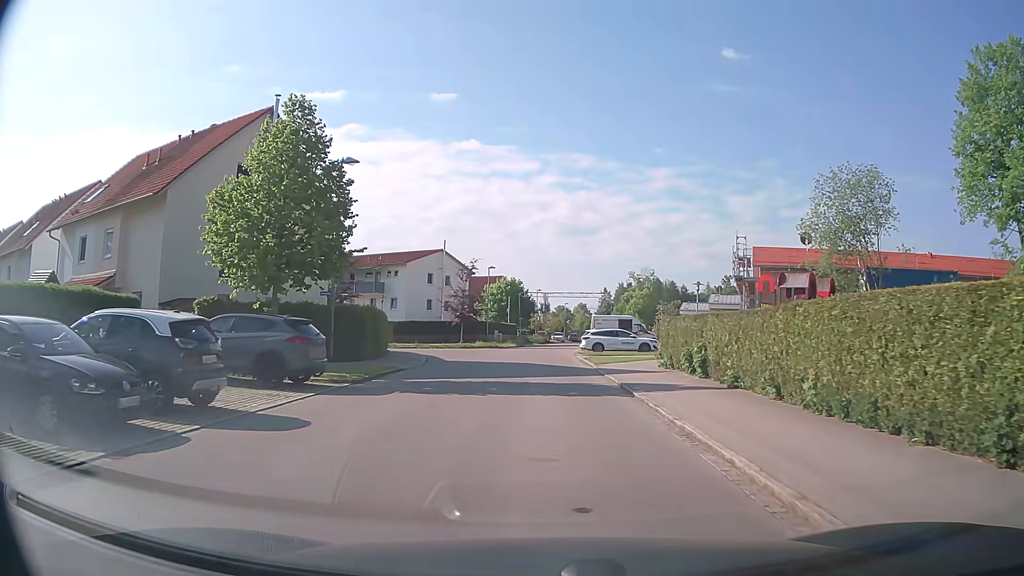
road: residential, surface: asphalt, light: Day
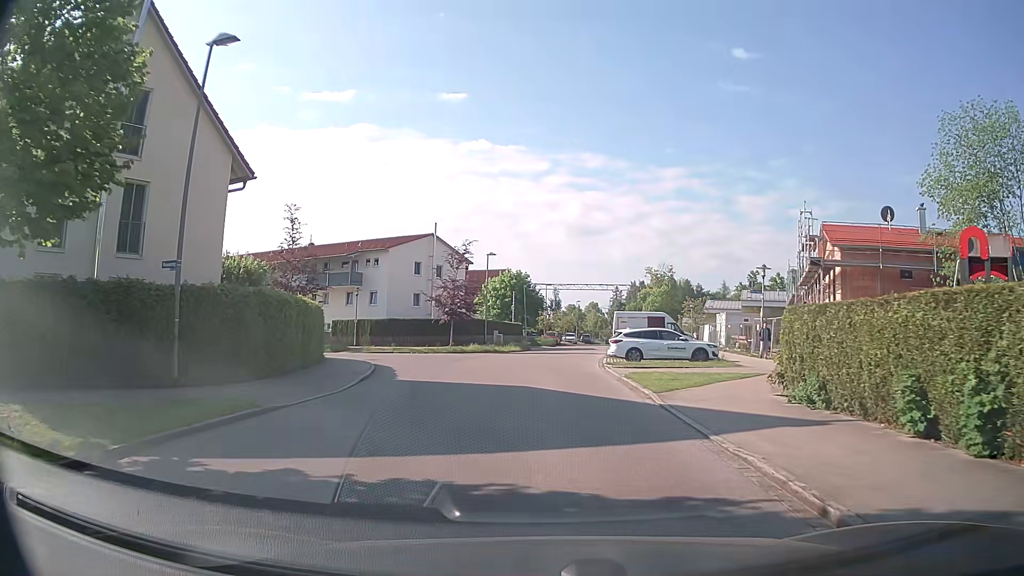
(-0.1, +12.0) m; -1°
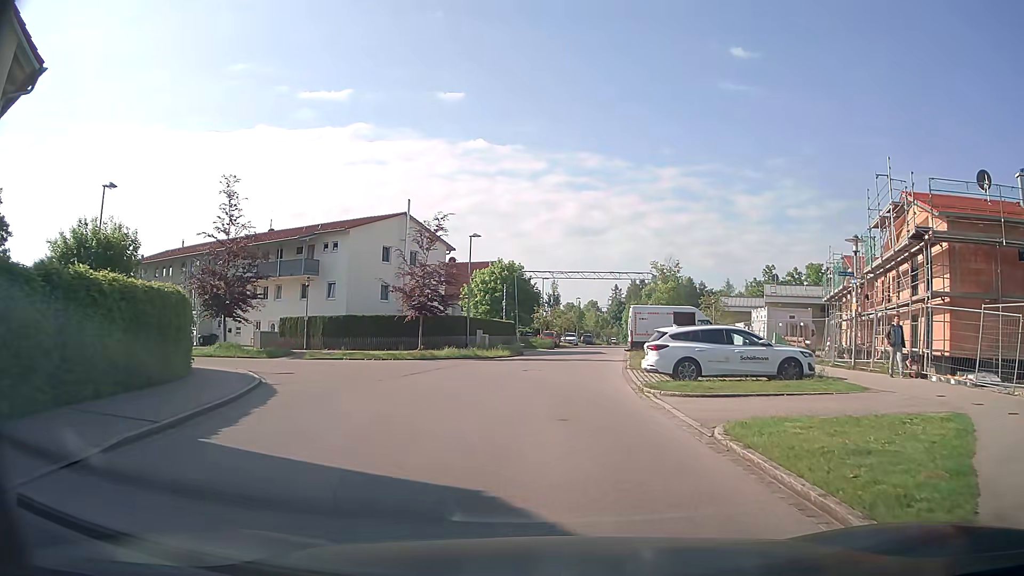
(0.0, +10.7) m; 0°
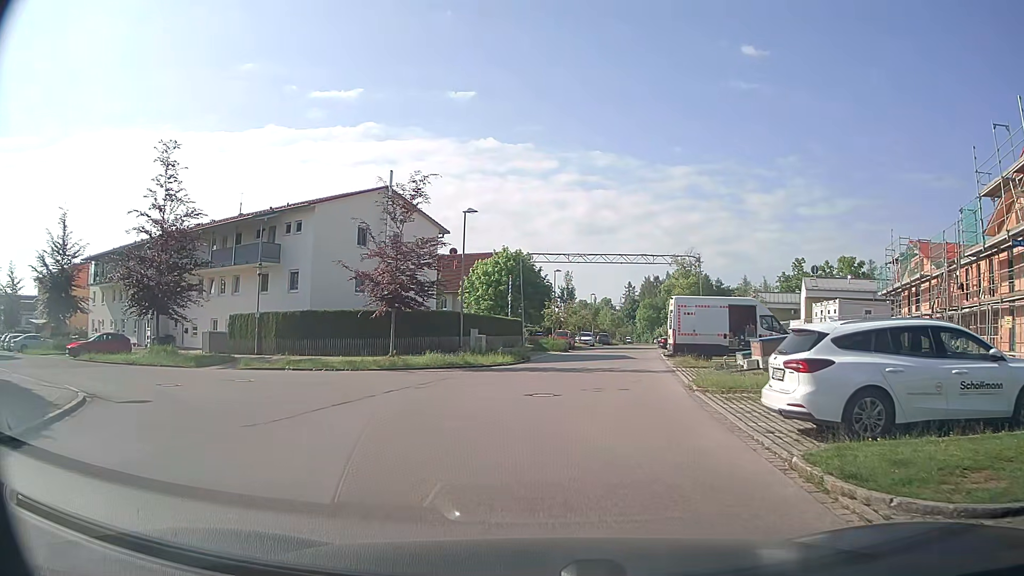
(-0.1, +9.2) m; -1°
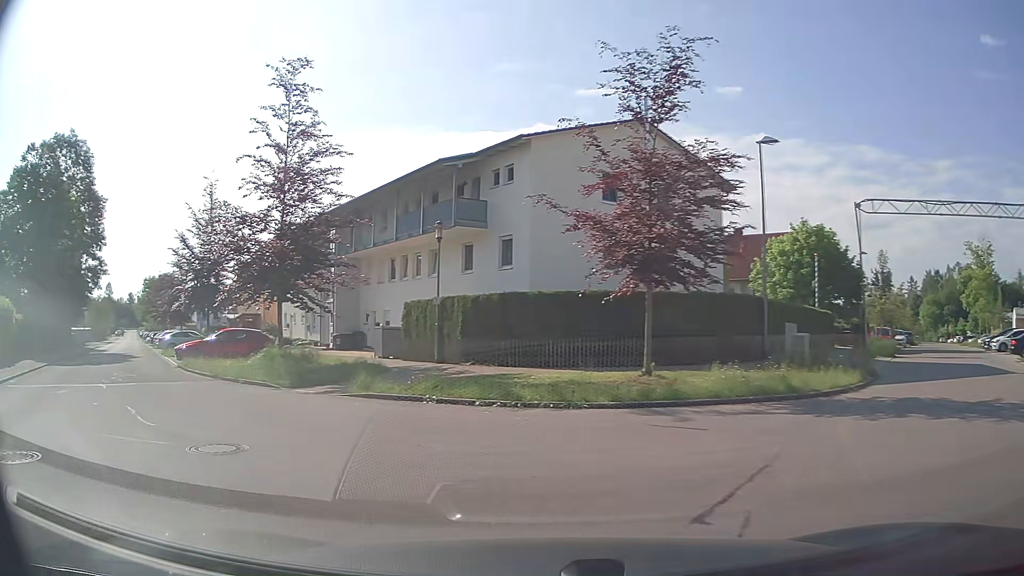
(-1.5, +13.0) m; -23°
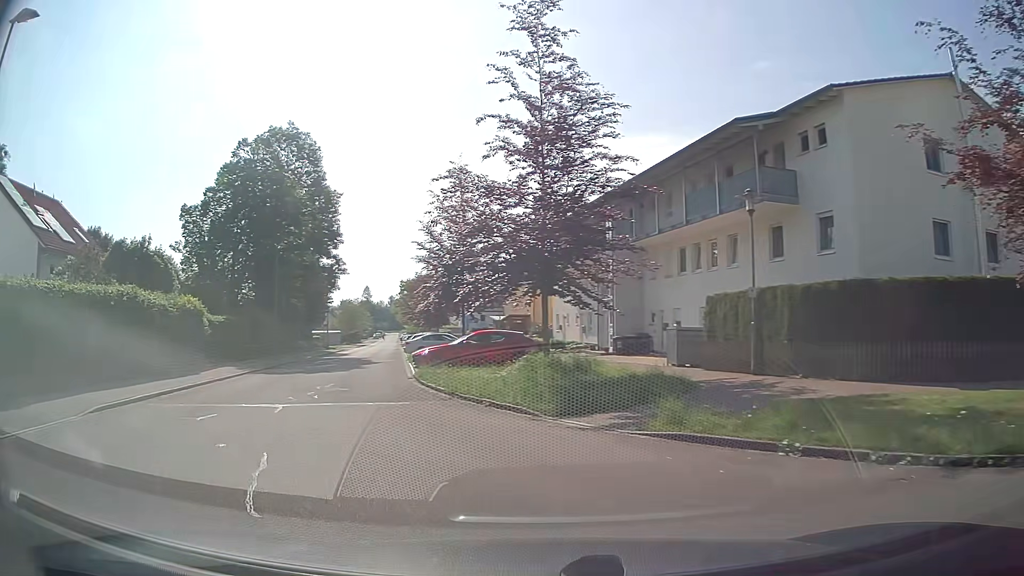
(-1.1, +5.2) m; -24°
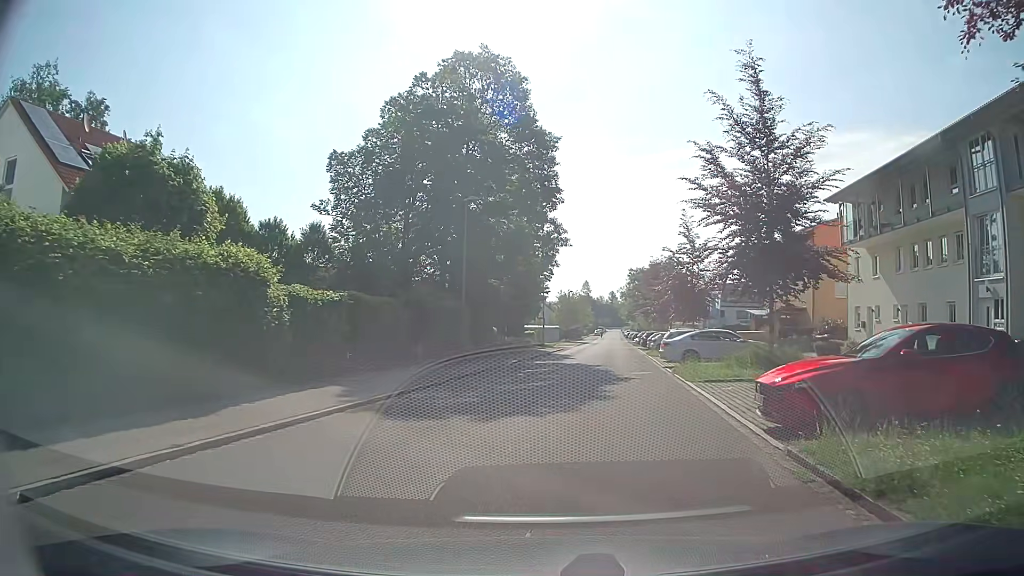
(-4.1, +14.5) m; -20°
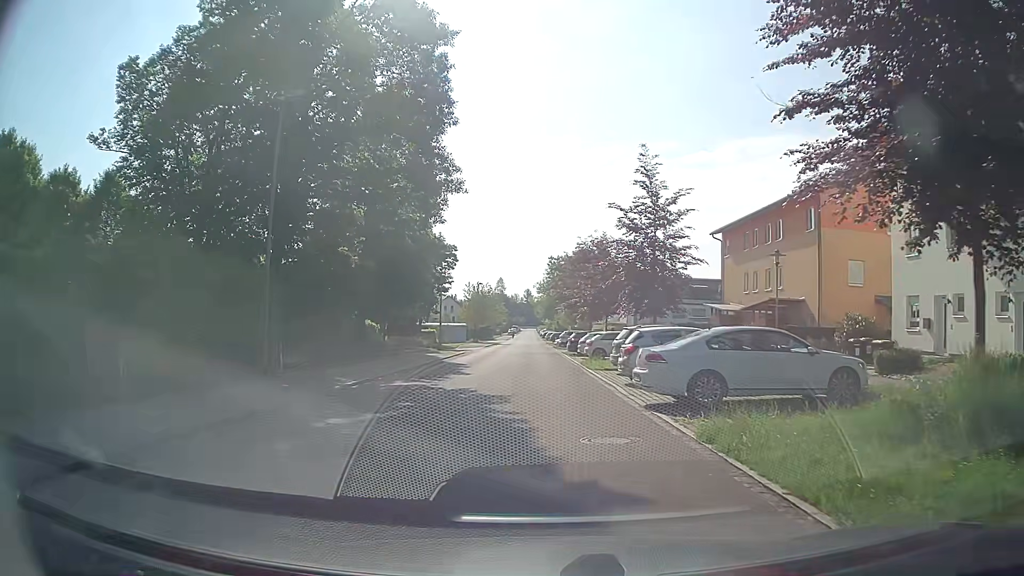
(+1.3, +14.5) m; +8°
(0, +10) (0, +20) (0, +30) (-1, +40) (-1, +50) (-1, +60) (-2, +70) (-2, +80) (-2, +90) (-2, +100) m
